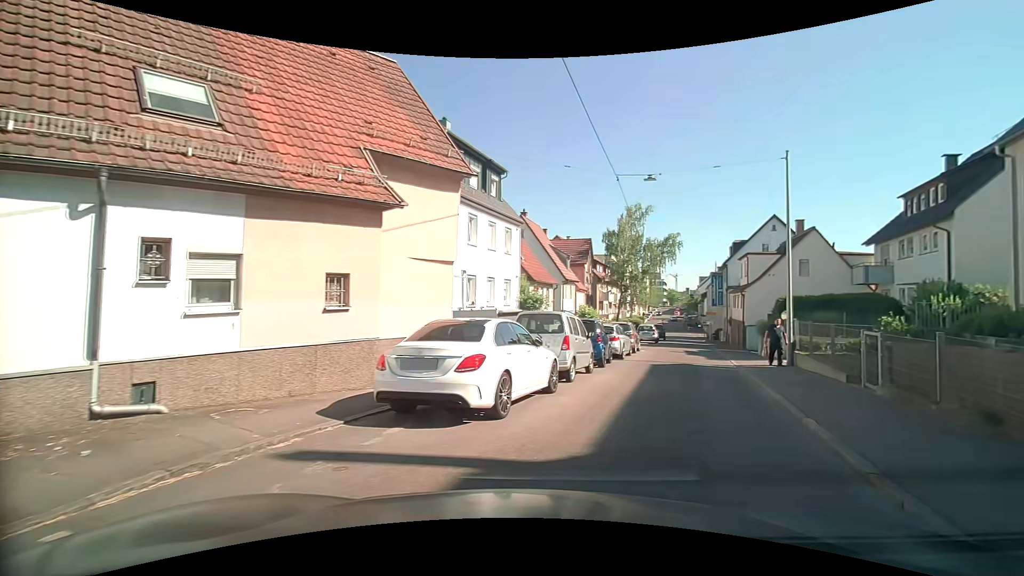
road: tertiary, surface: asphalt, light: Day
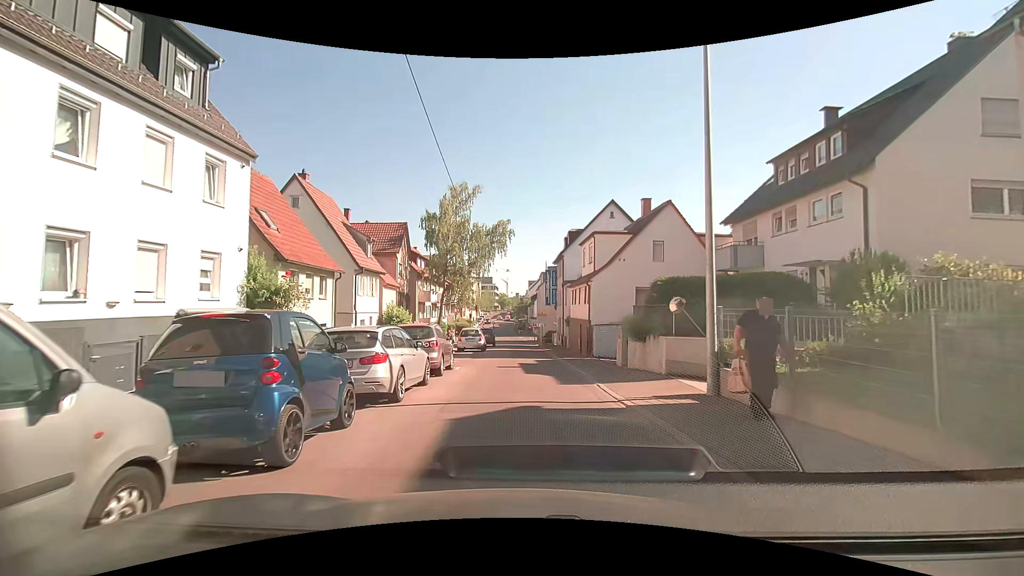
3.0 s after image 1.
(+2.7, +10.8) m; +20°
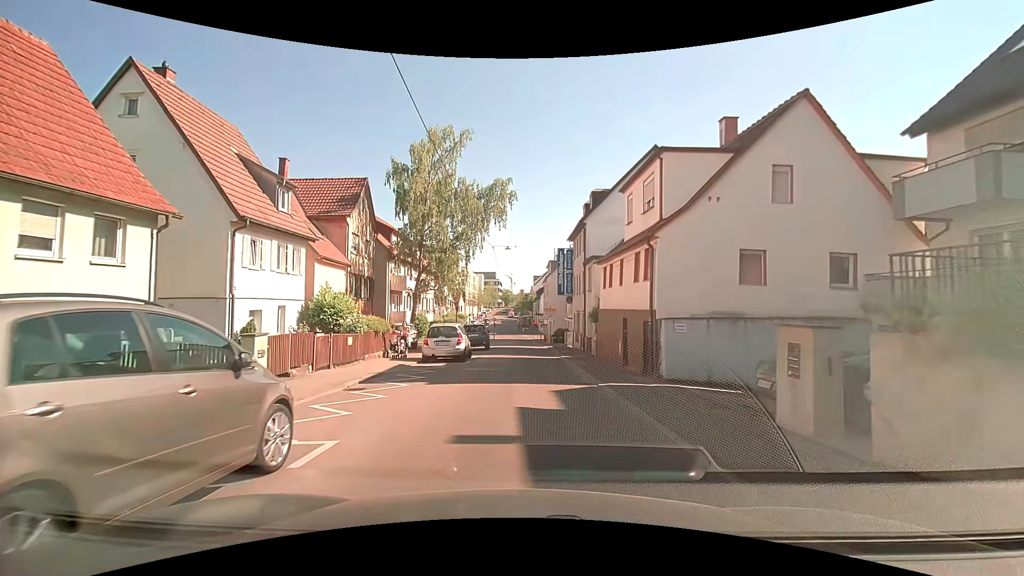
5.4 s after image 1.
(-0.1, +12.6) m; -1°
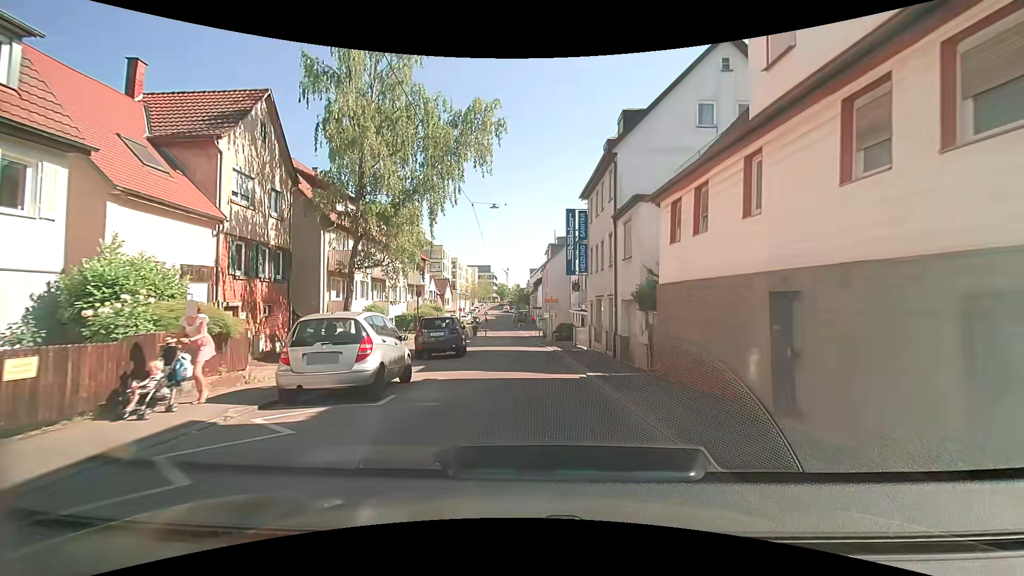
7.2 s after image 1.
(+0.1, +11.6) m; +1°
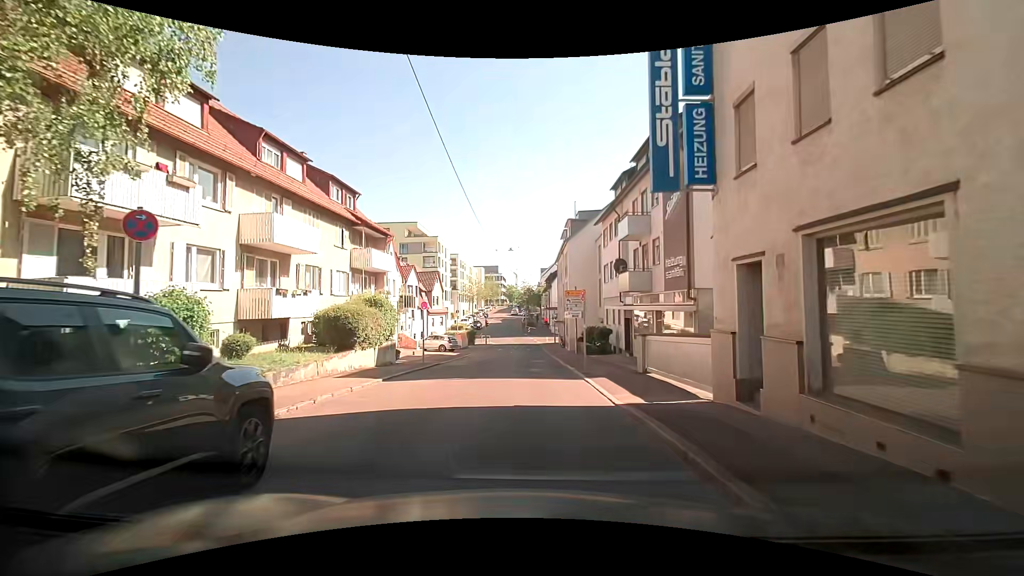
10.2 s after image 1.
(-0.4, +17.5) m; -2°
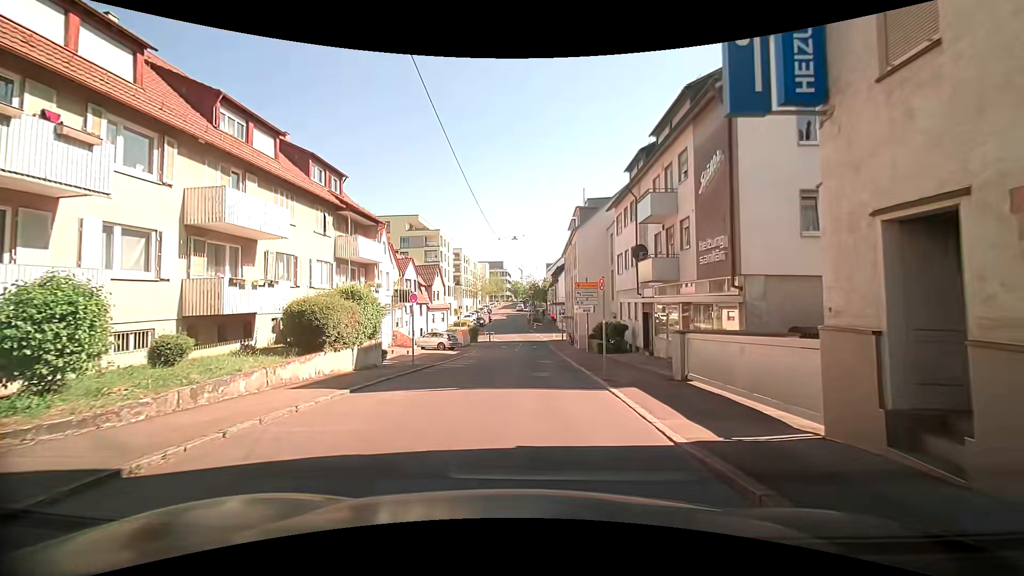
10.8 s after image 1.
(0.0, +3.4) m; 0°
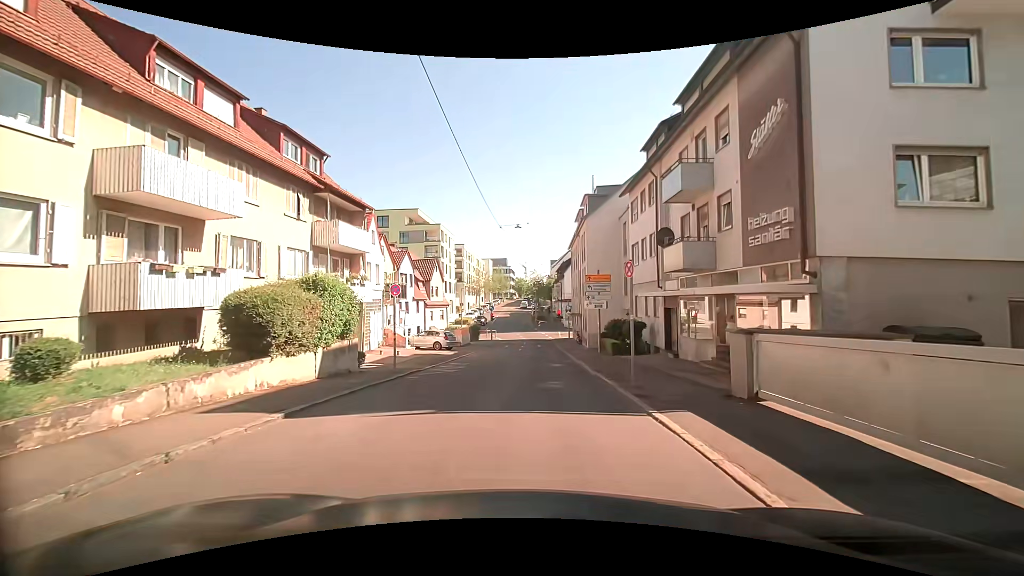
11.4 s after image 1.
(0.0, +3.5) m; -1°
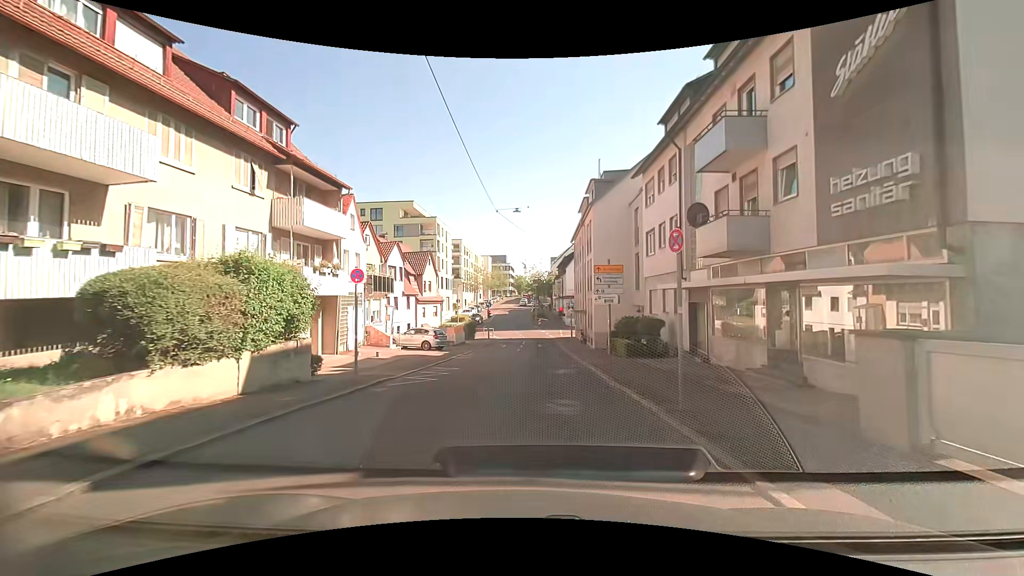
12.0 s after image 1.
(0.0, +3.8) m; 0°
